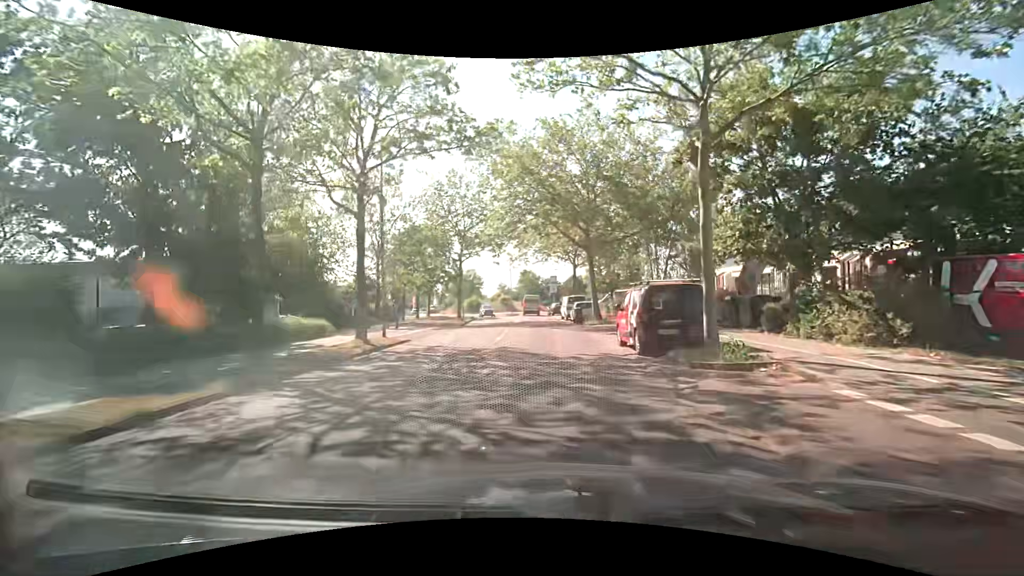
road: tertiary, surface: asphalt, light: Day
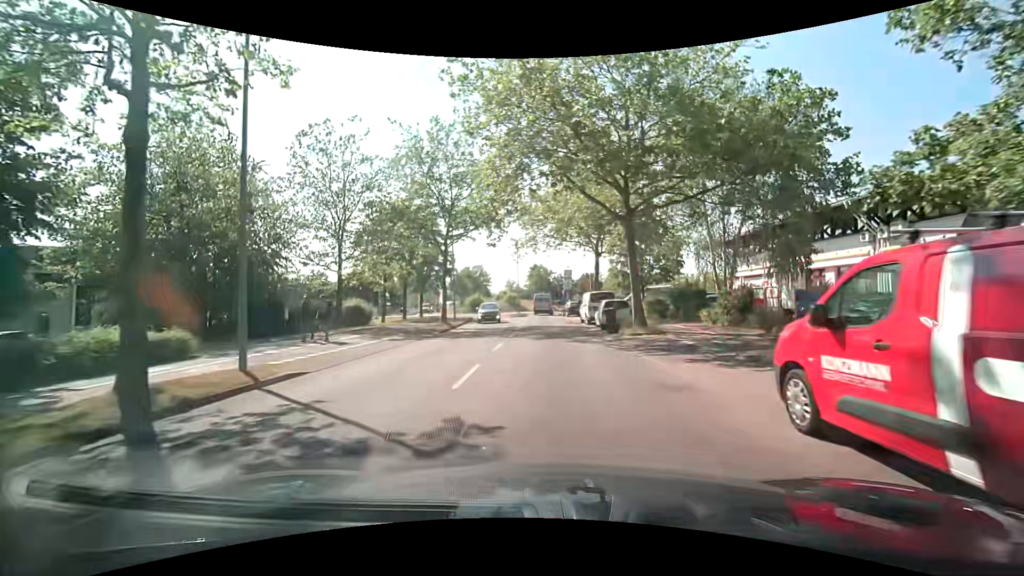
(0.0, +10.1) m; 0°
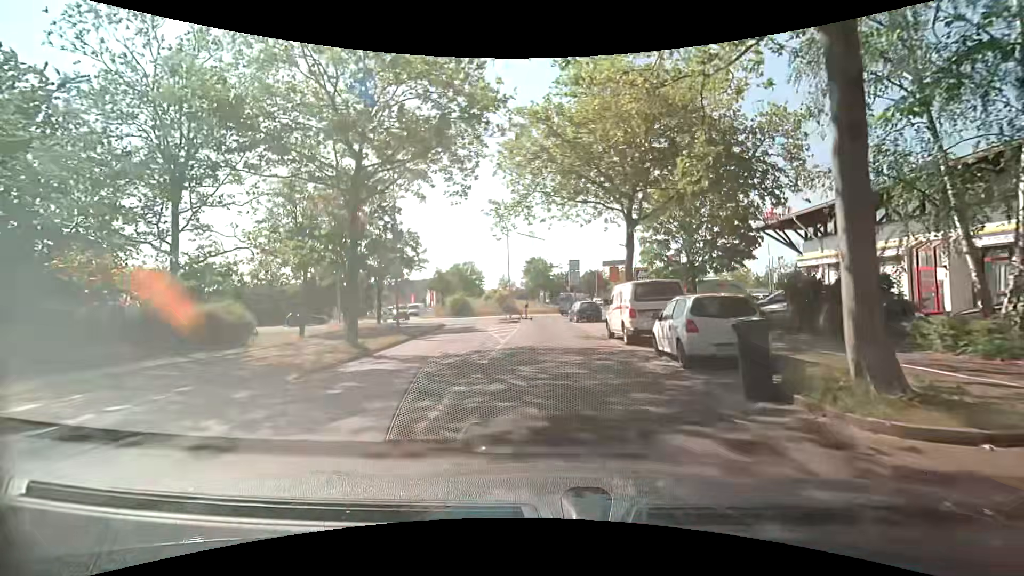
(-0.2, +14.1) m; 0°
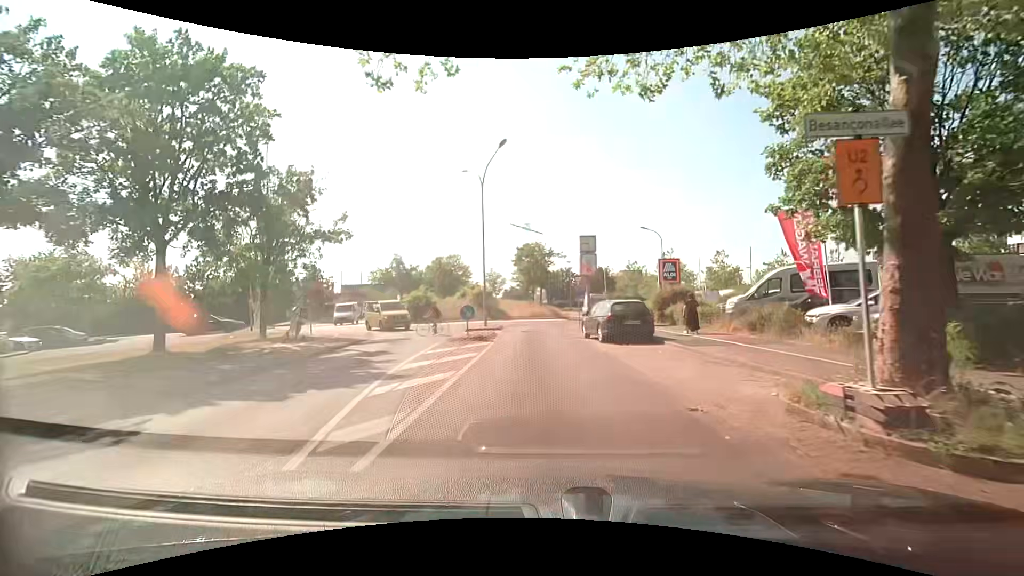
(0.0, +16.8) m; +1°
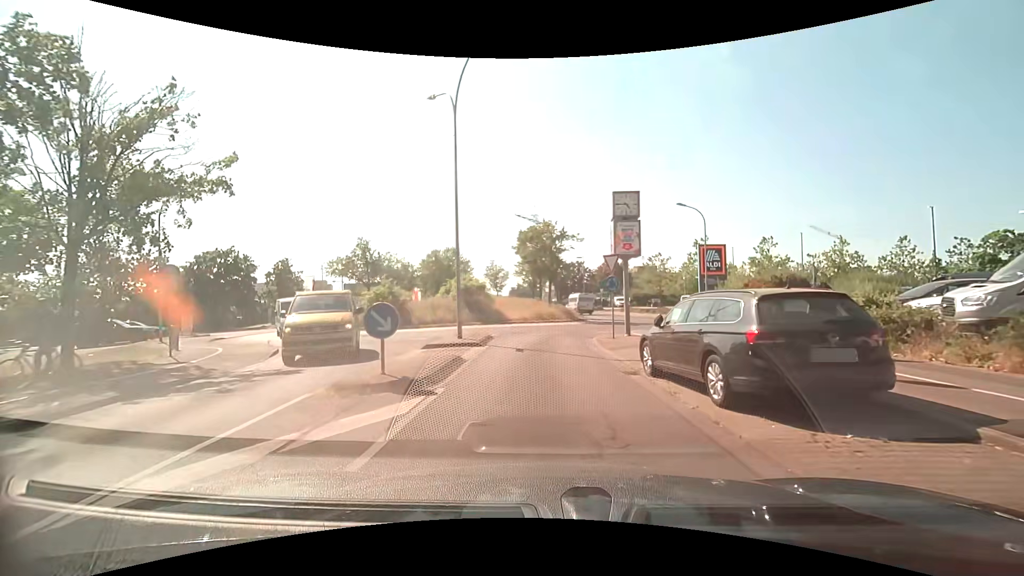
(-0.2, +10.9) m; -1°
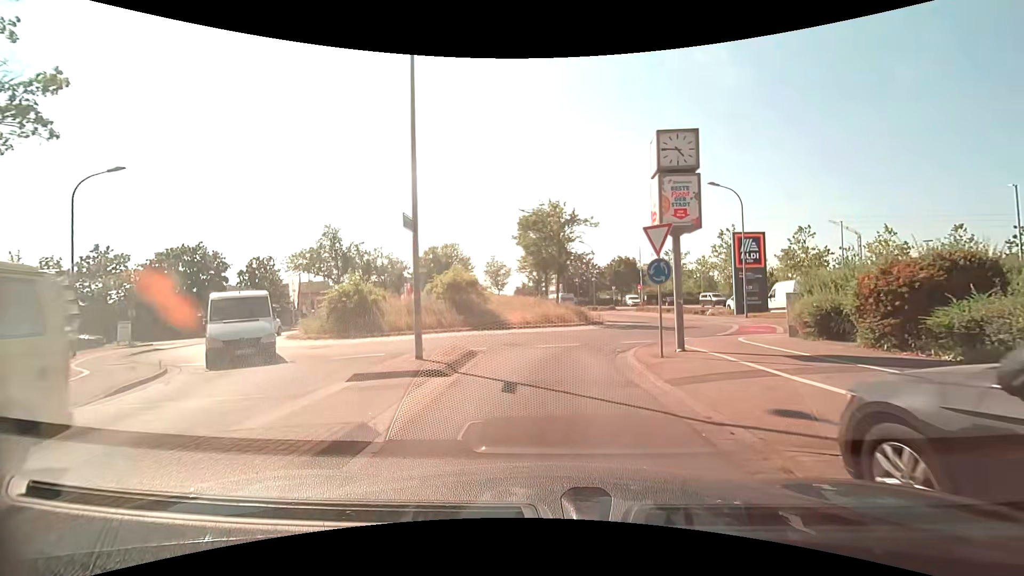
(-0.1, +6.2) m; 0°
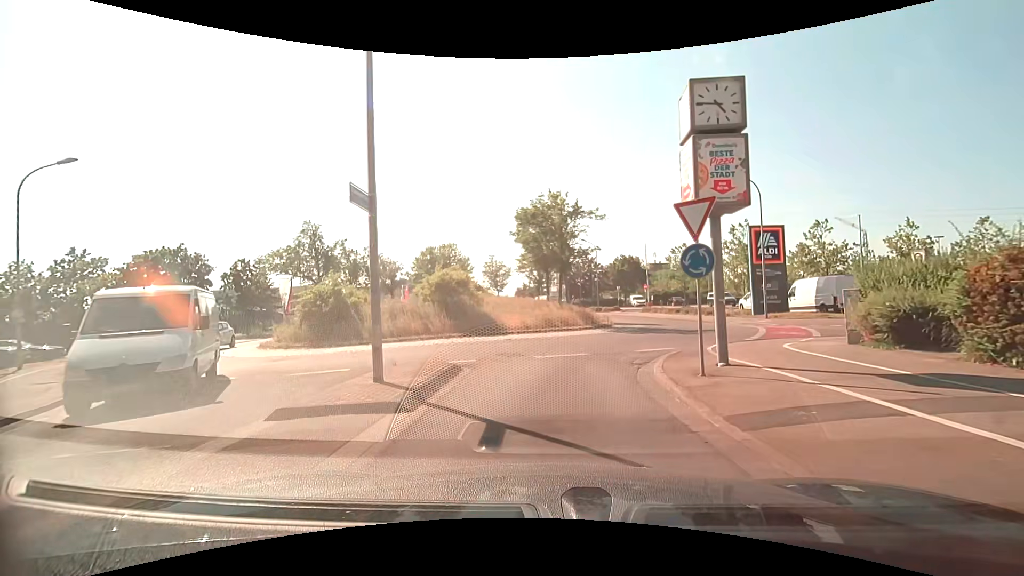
(0.0, +2.7) m; 0°
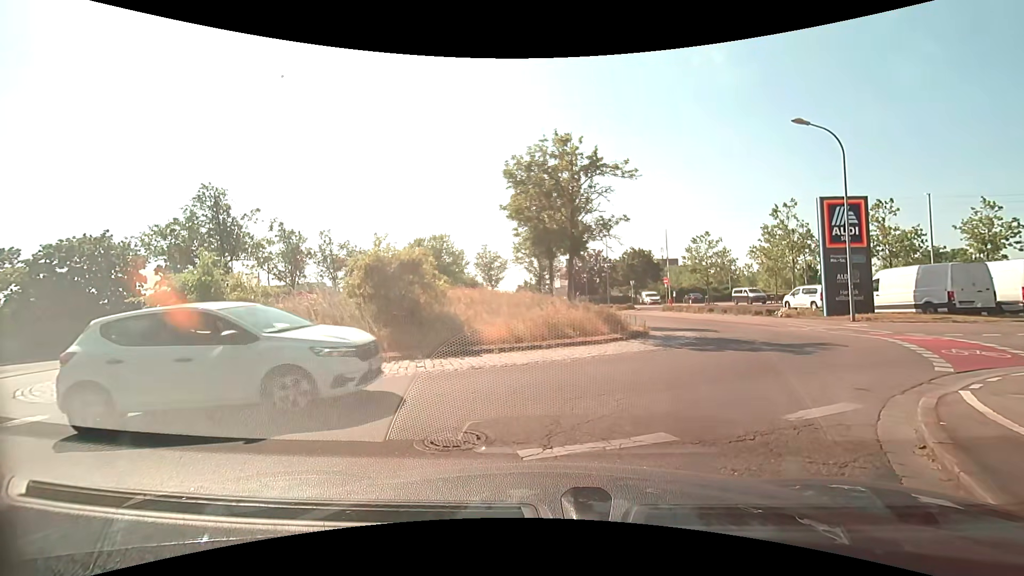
(-0.1, +8.0) m; 0°
(+2, +10) (+7, +18) (+7, +28) (+6, +38) (+4, +48) (0, +57) (-3, +67) (-5, +77) (-6, +86) (-7, +96) m
